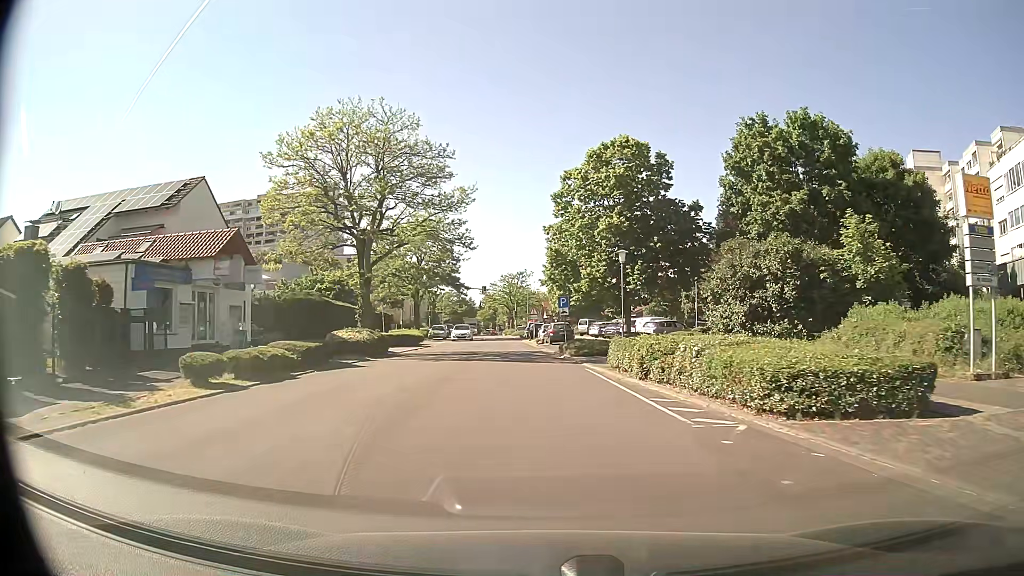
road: tertiary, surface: asphalt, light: Day
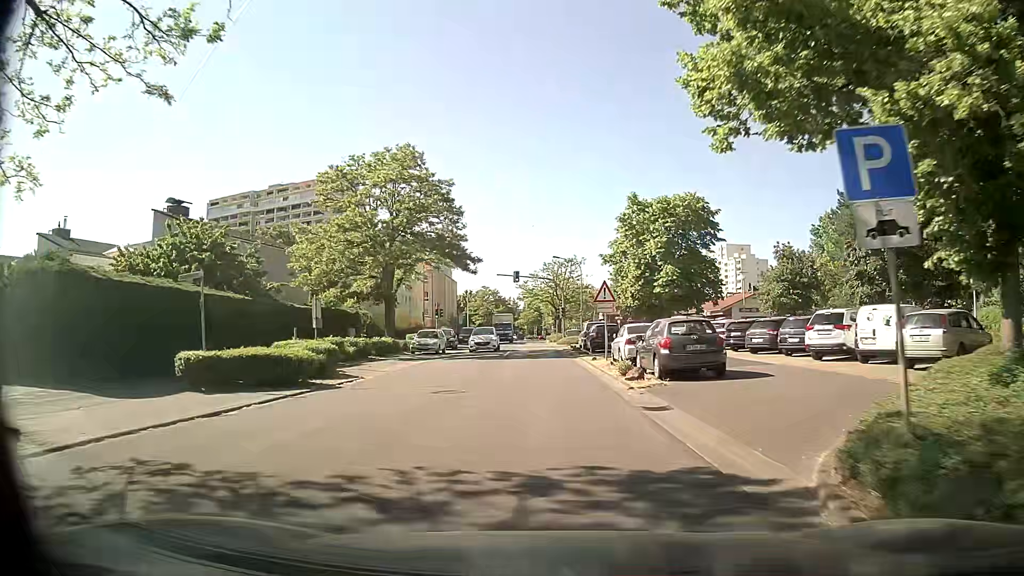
(-1.2, +29.6) m; -4°
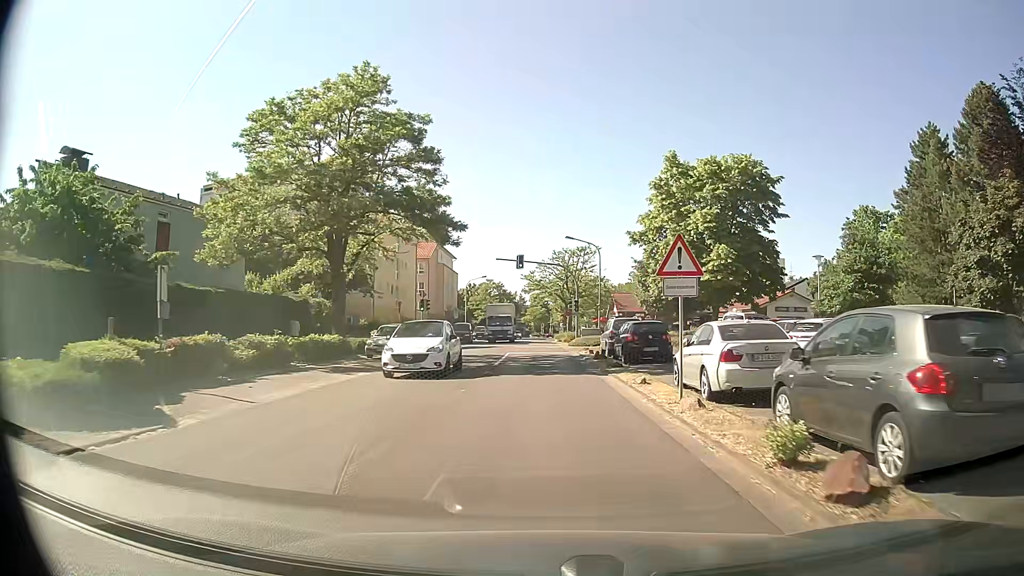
(-0.2, +11.4) m; -1°
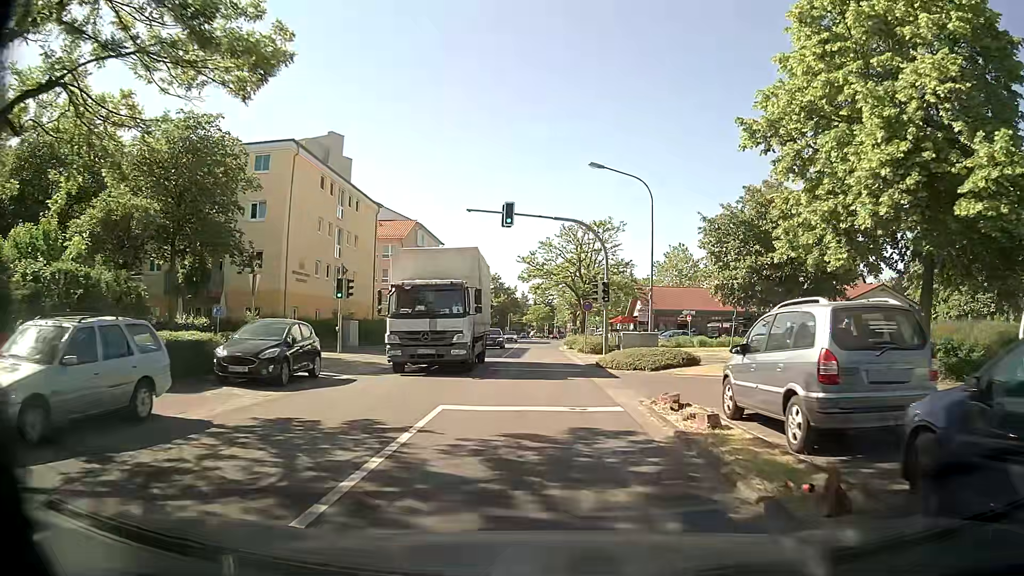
(+0.3, +21.8) m; +1°
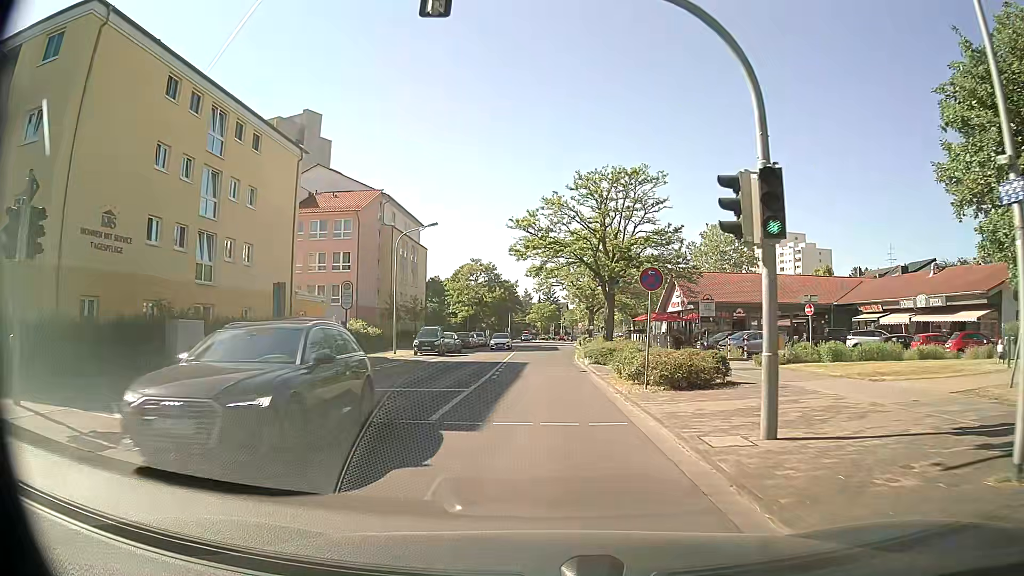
(-0.1, +20.9) m; 0°
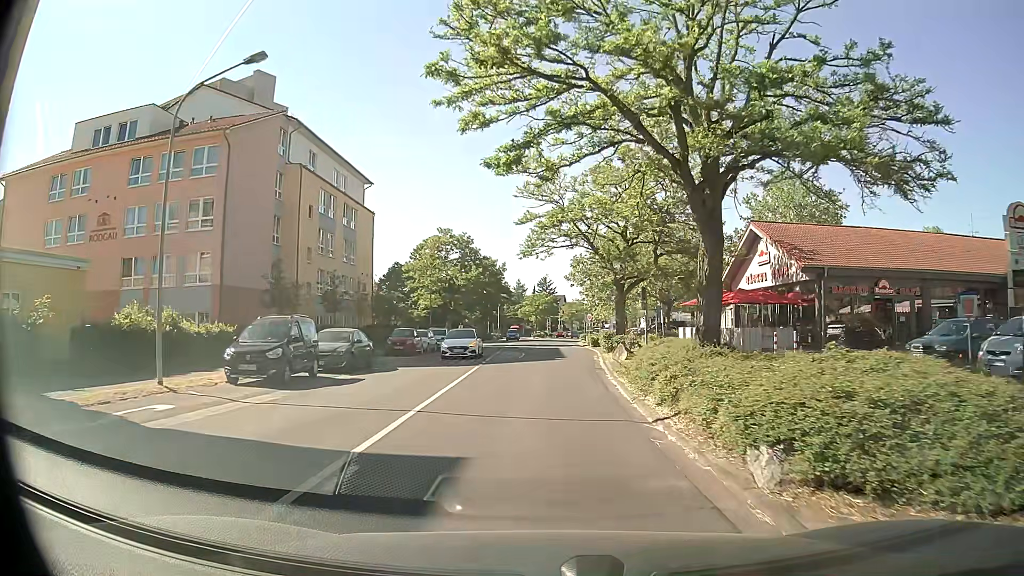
(-0.1, +25.4) m; 0°
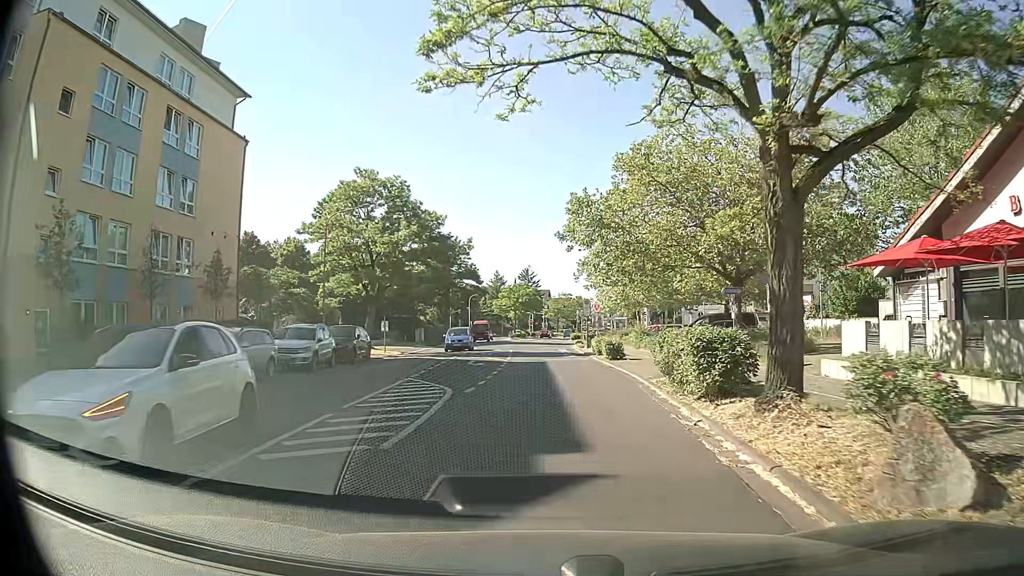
(+0.5, +25.6) m; +2°
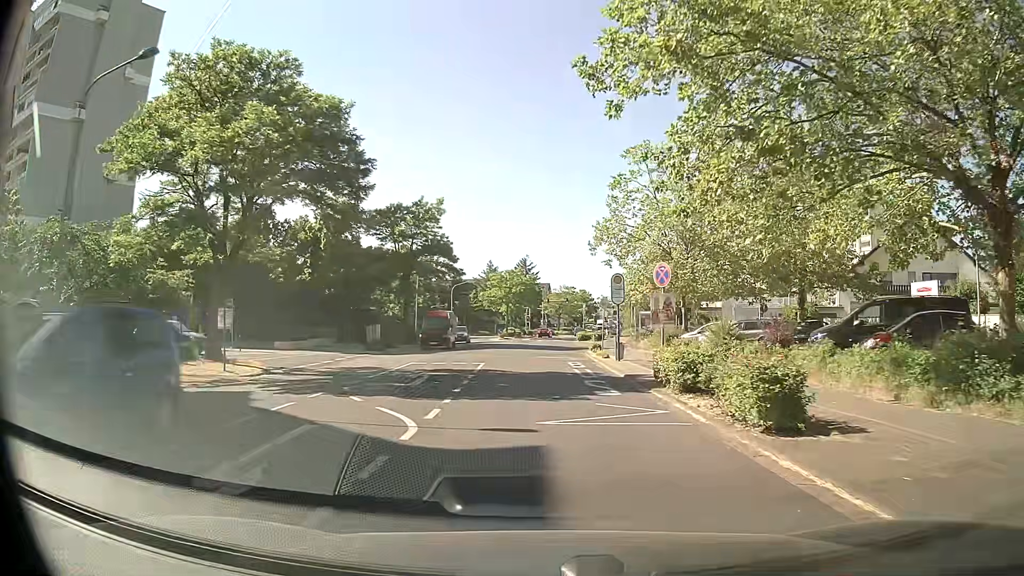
(0.0, +20.9) m; 0°
(0, +10) (0, +20) (0, +30) (0, +40) (0, +50) (+1, +60) (+1, +70) (+2, +80) (+2, +90) (+4, +100) m
